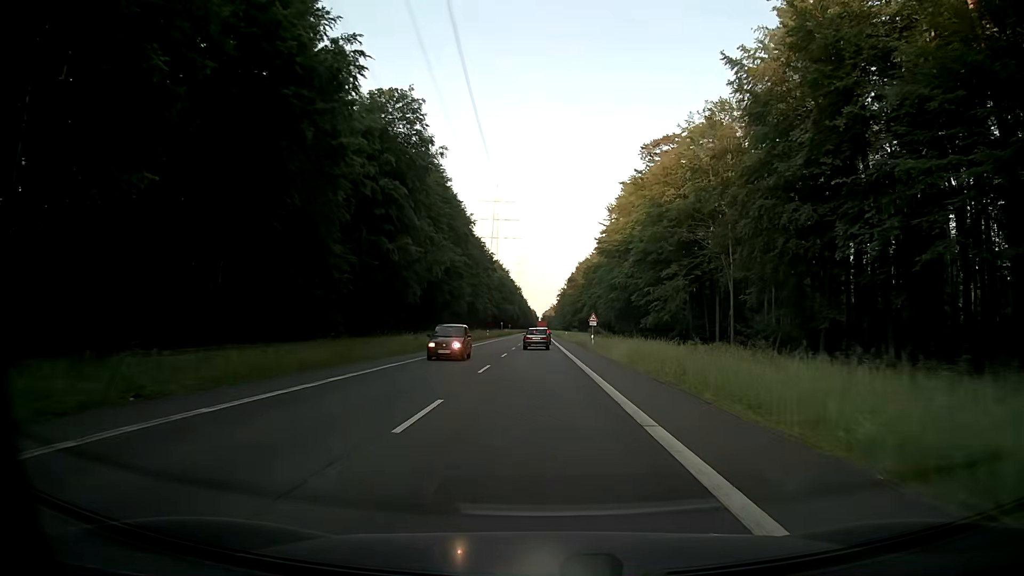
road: secondary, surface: asphalt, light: Day
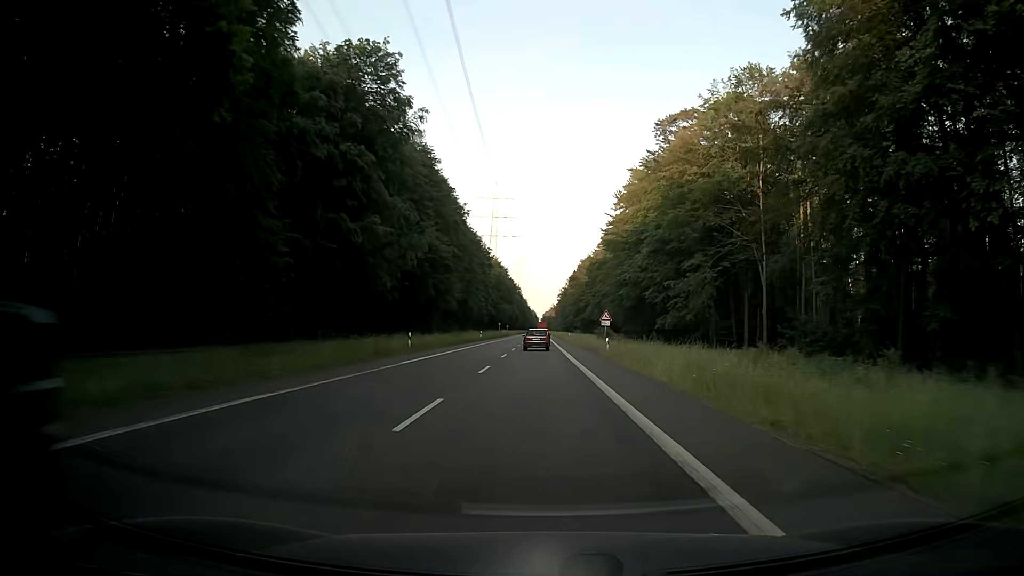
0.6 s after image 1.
(0.0, +11.8) m; 0°
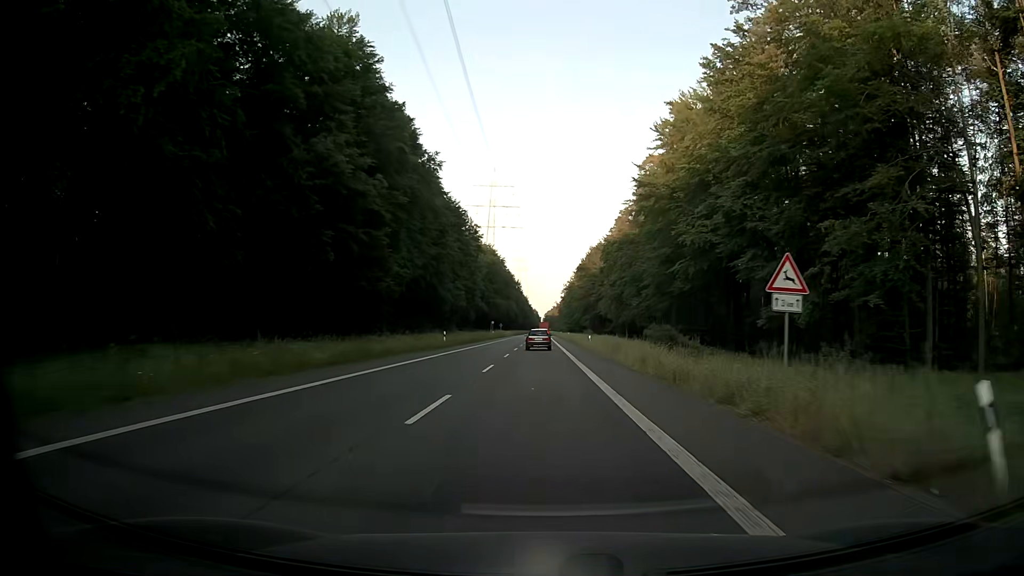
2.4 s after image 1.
(0.0, +35.4) m; 0°
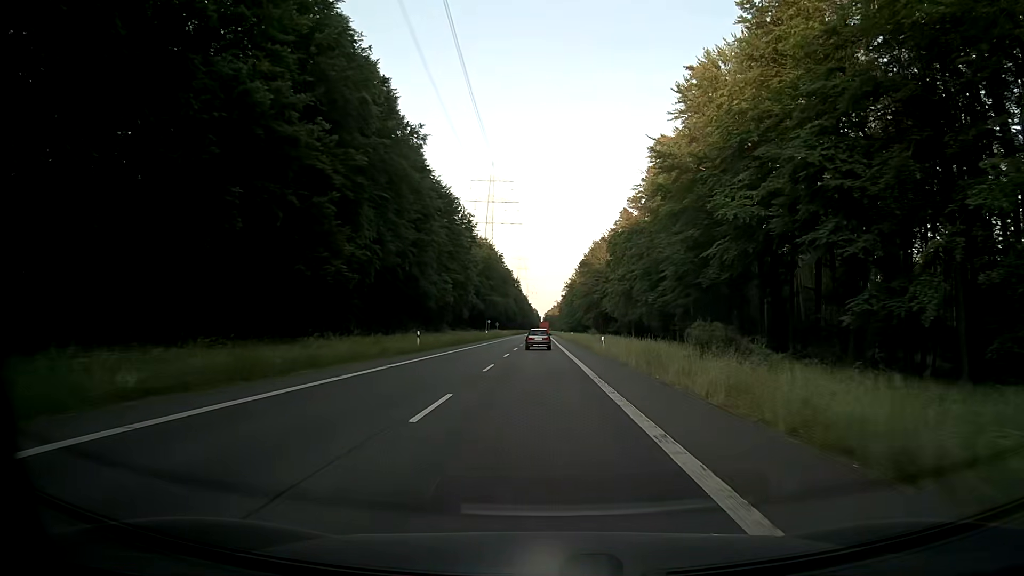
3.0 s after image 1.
(0.0, +11.8) m; 0°
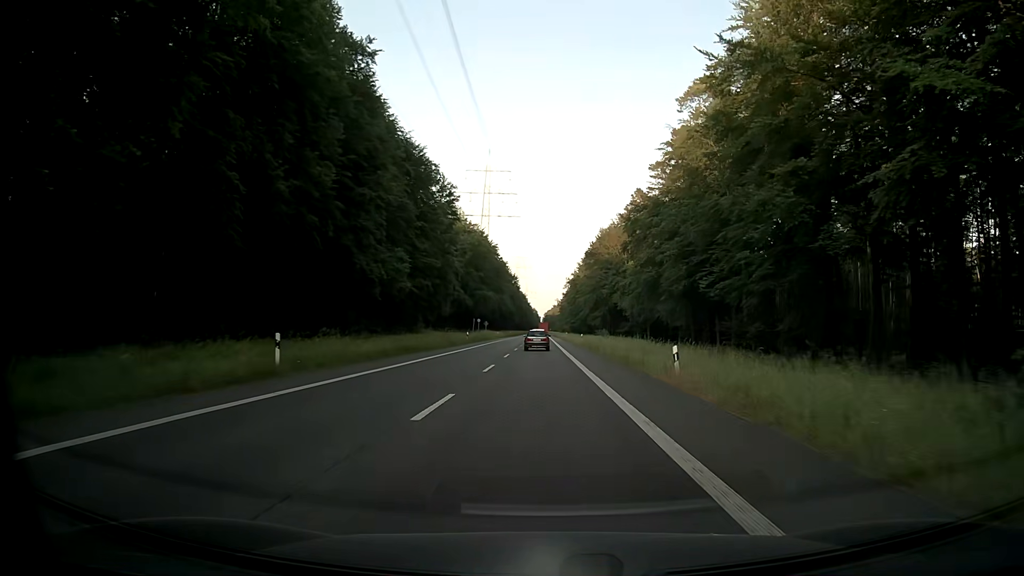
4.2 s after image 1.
(+0.1, +23.7) m; 0°
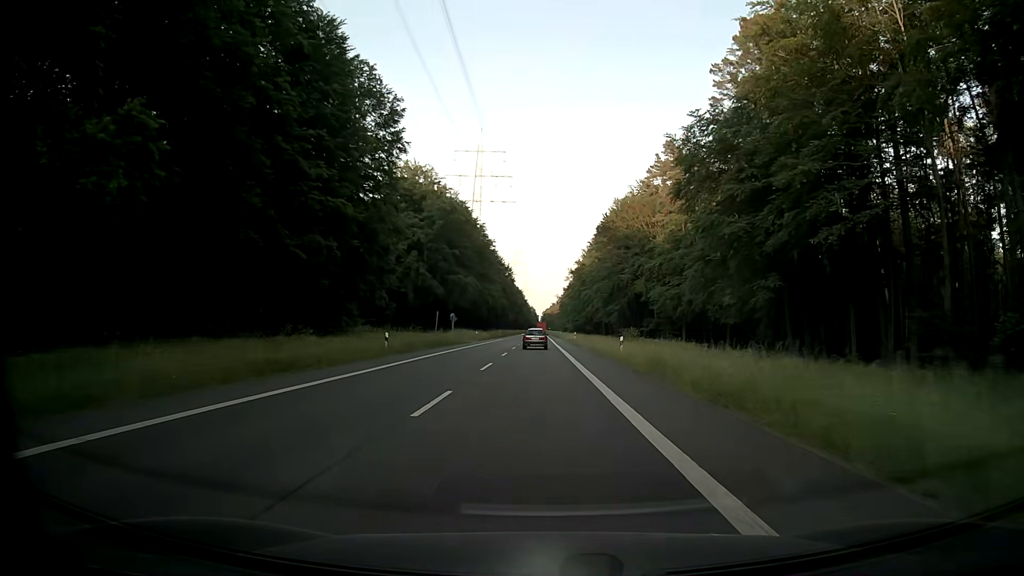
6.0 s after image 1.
(+0.2, +35.8) m; 0°
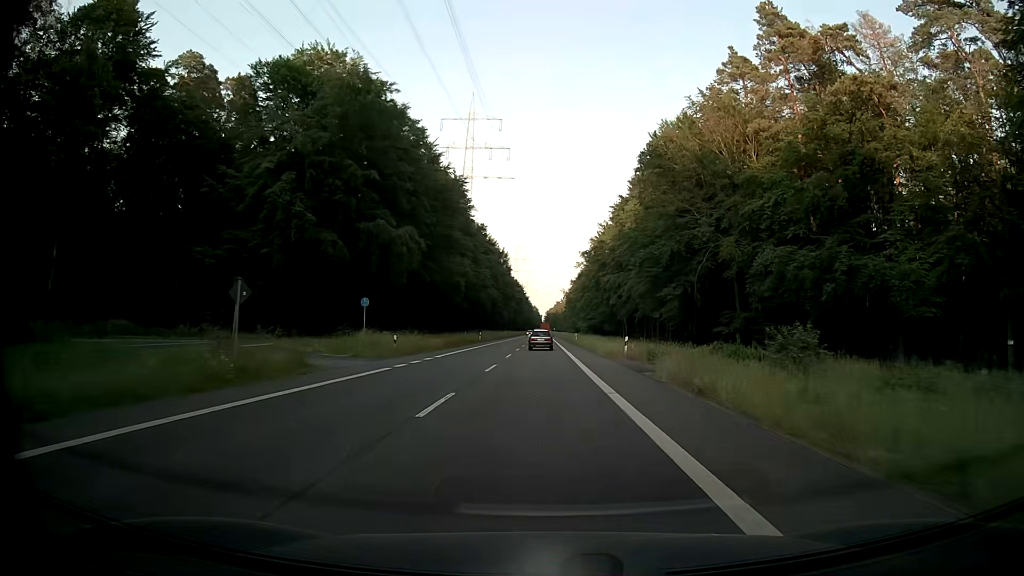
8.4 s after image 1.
(-0.3, +48.0) m; 0°
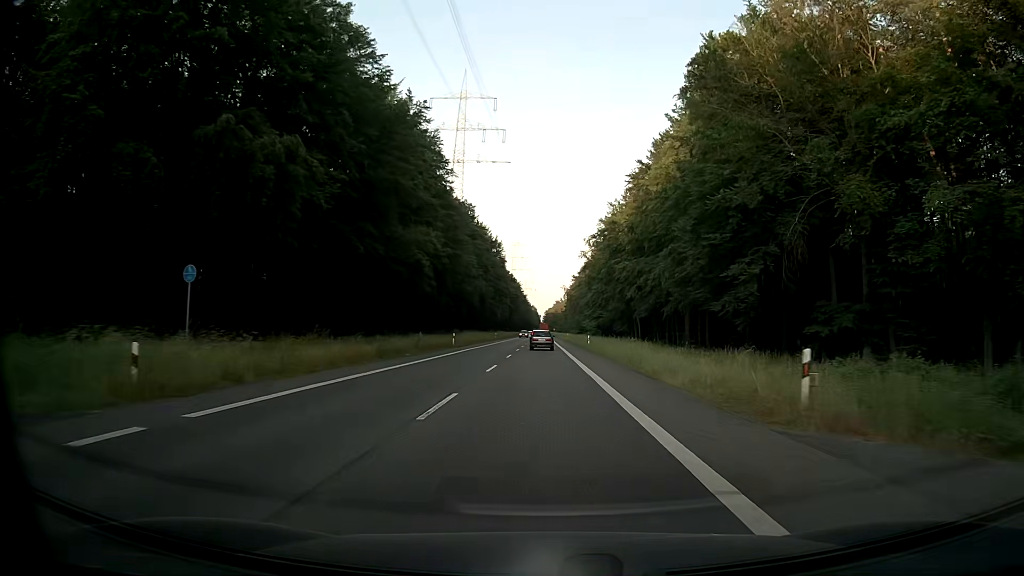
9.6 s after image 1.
(0.0, +24.1) m; 0°
(0, +10) (0, +20) (0, +30) (0, +40) (0, +50) (0, +60) (0, +70) (0, +80) (0, +90) (0, +100) m
